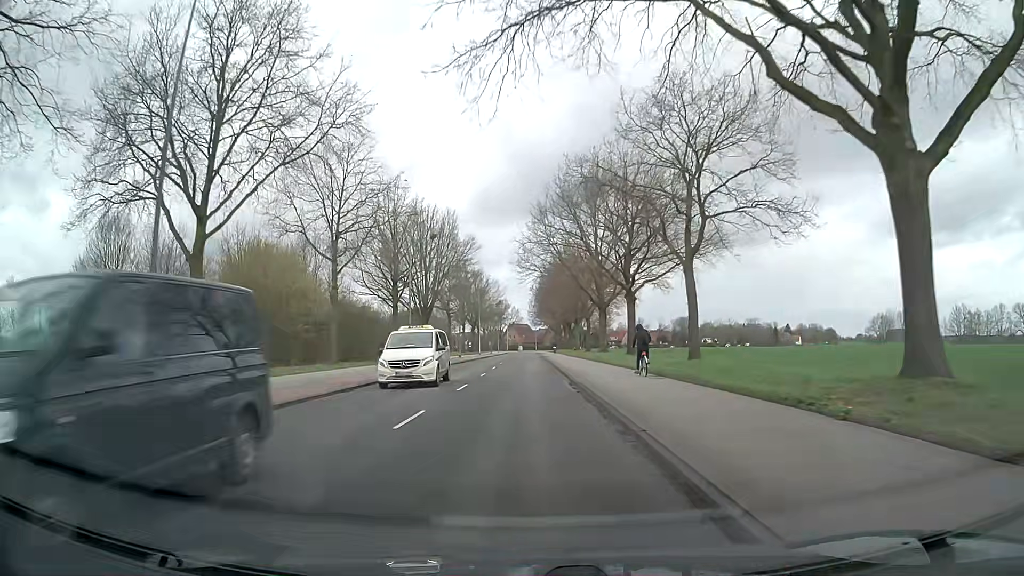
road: secondary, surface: asphalt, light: Day
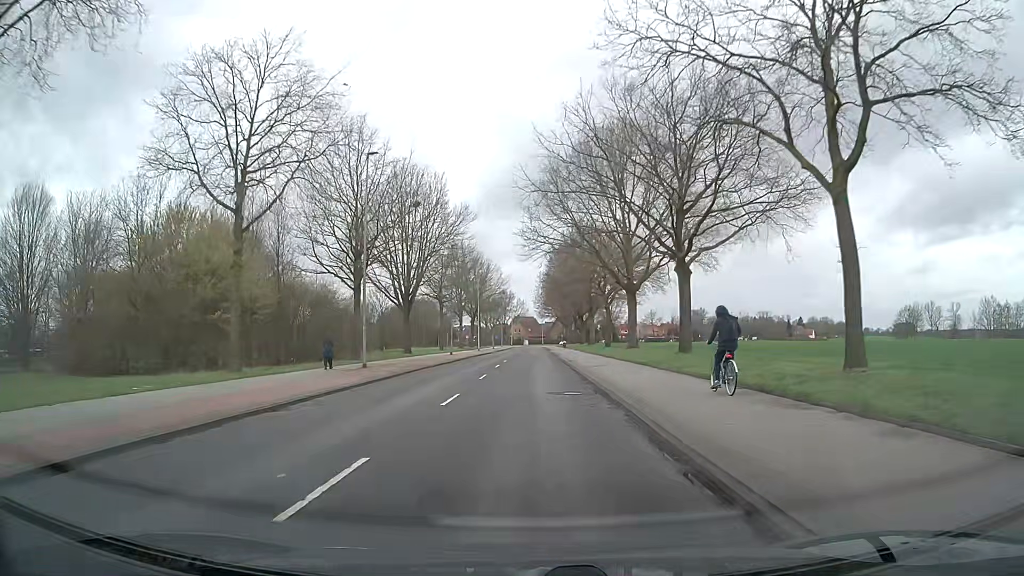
(-0.2, +14.7) m; -1°
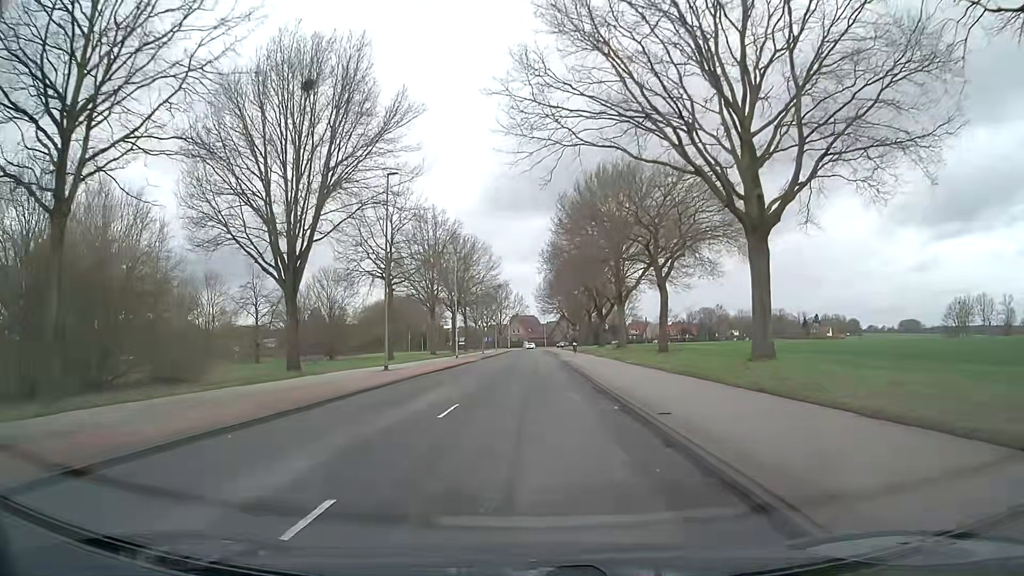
(+0.4, +29.1) m; +1°
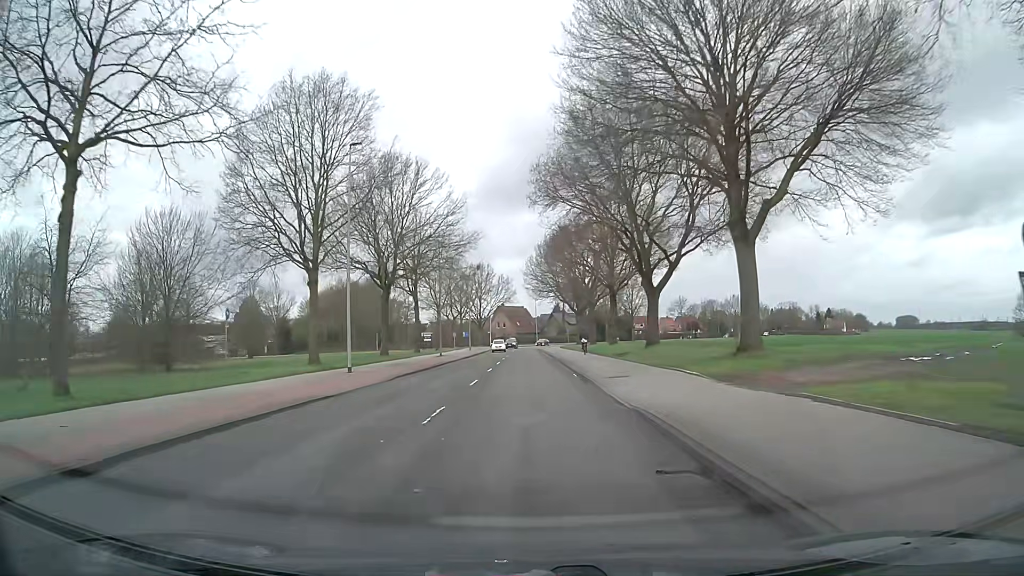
(+0.3, +37.5) m; +1°
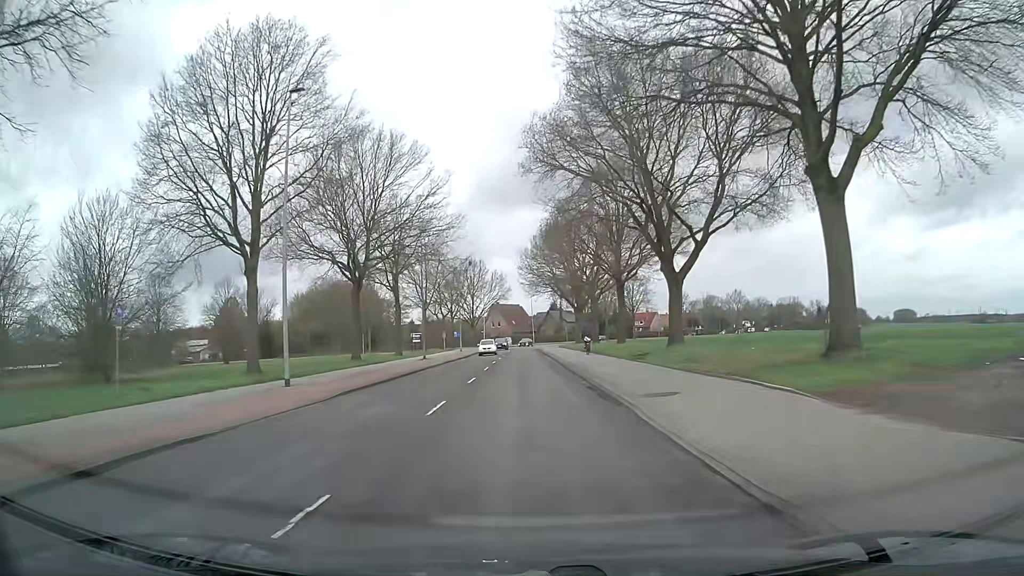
(0.0, +7.6) m; 0°
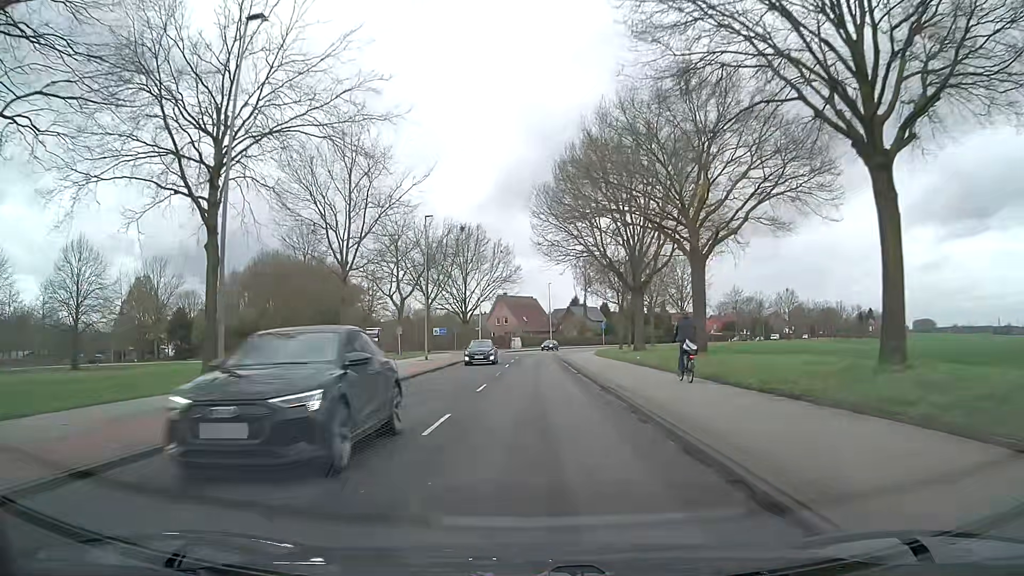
(-0.3, +38.4) m; -2°
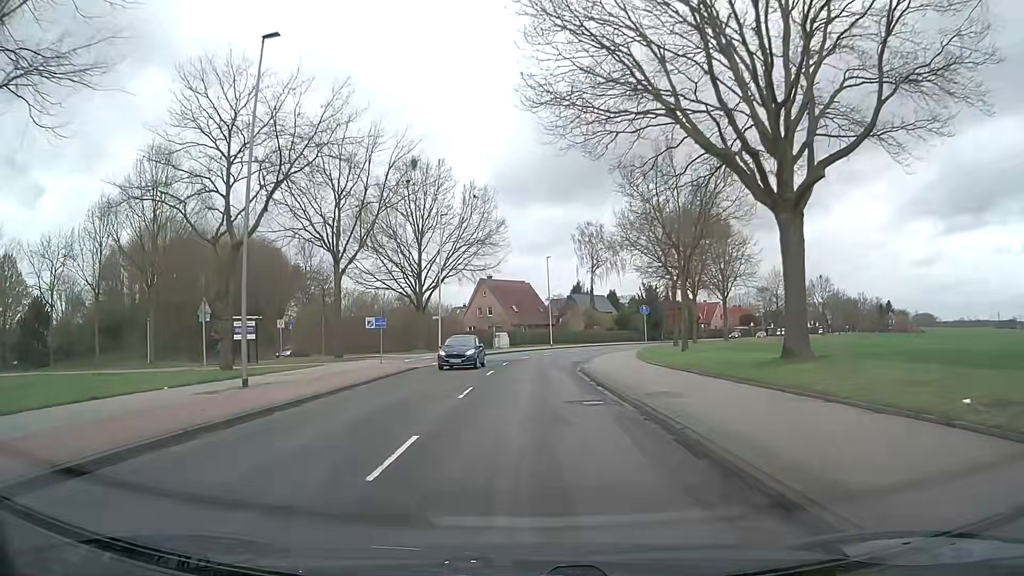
(+0.6, +30.7) m; +2°
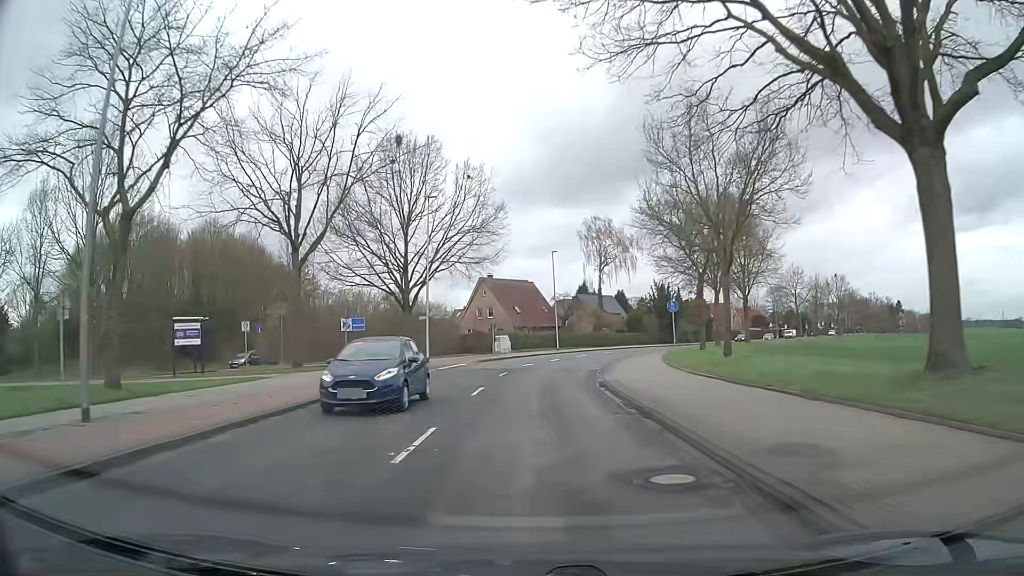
(0.0, +7.6) m; 0°
(0, +10) (0, +20) (+1, +30) (+3, +40) (+5, +50) (+8, +59) (+11, +68) (+16, +77) (+21, +86) (+26, +94) m
